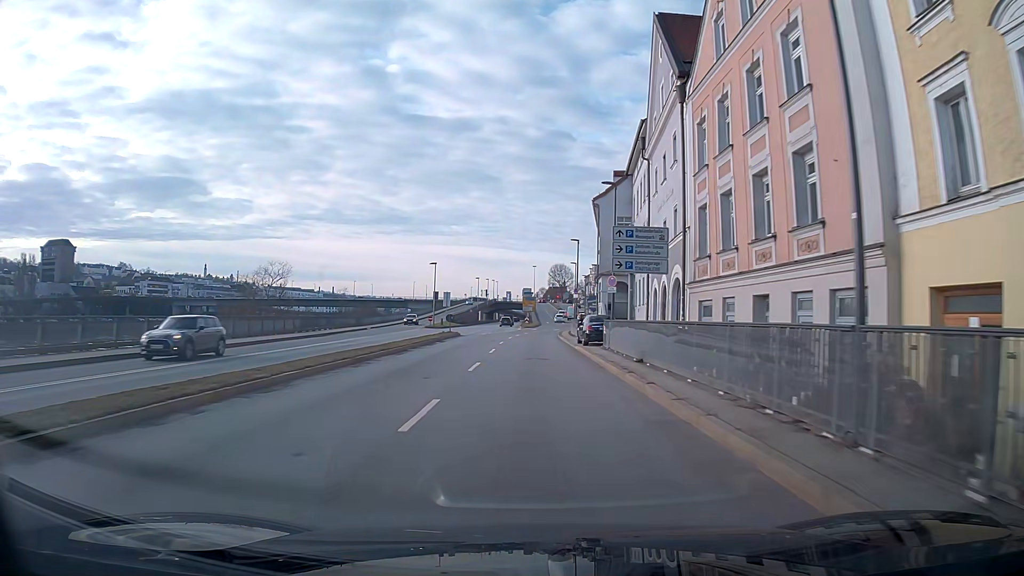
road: primary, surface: asphalt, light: Day
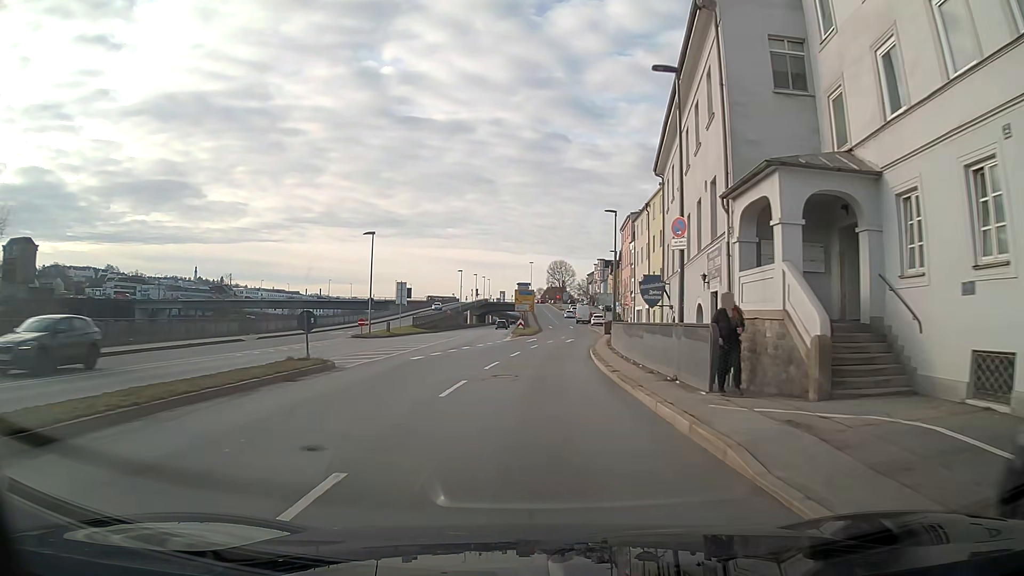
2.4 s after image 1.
(-0.1, +32.3) m; +1°
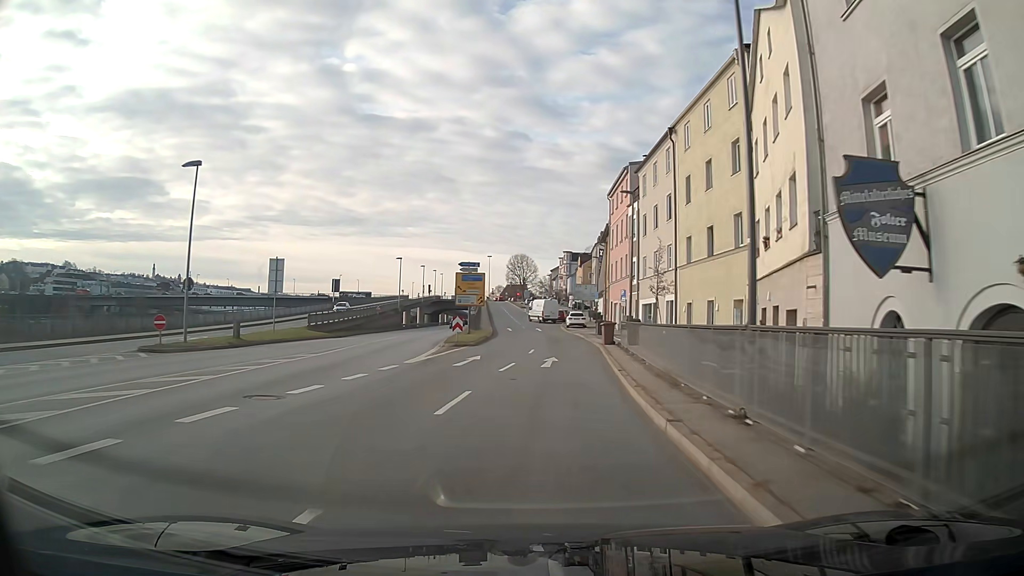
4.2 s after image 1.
(+0.6, +24.2) m; +4°
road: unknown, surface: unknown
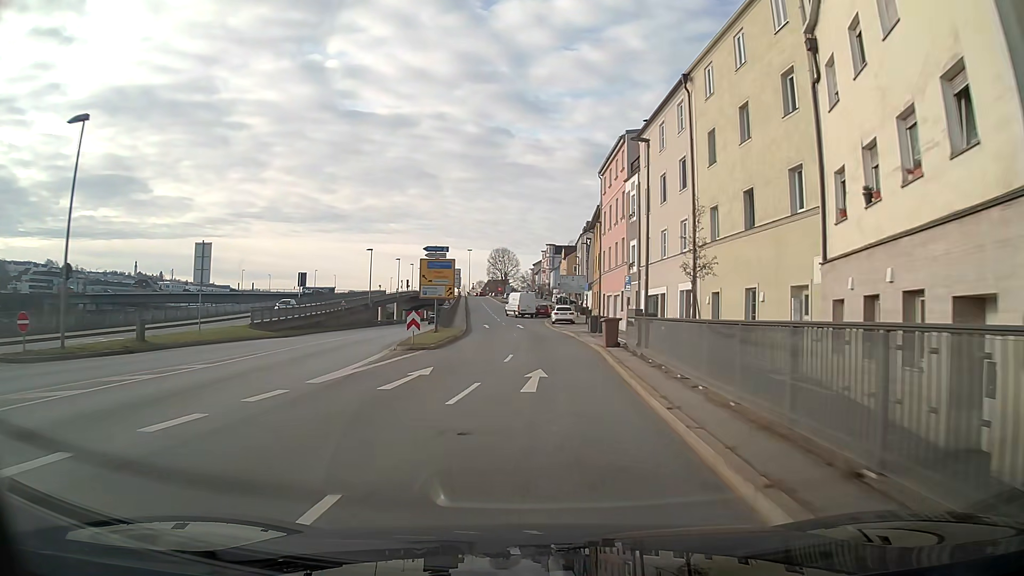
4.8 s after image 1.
(+0.1, +7.7) m; +1°
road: primary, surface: asphalt
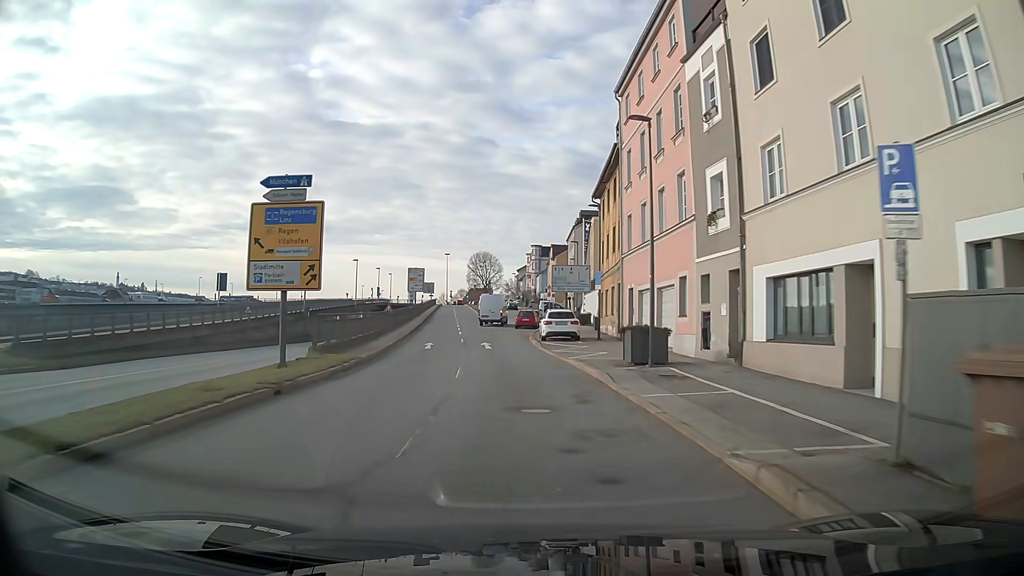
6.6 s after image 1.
(+0.3, +21.8) m; 0°
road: primary_link
